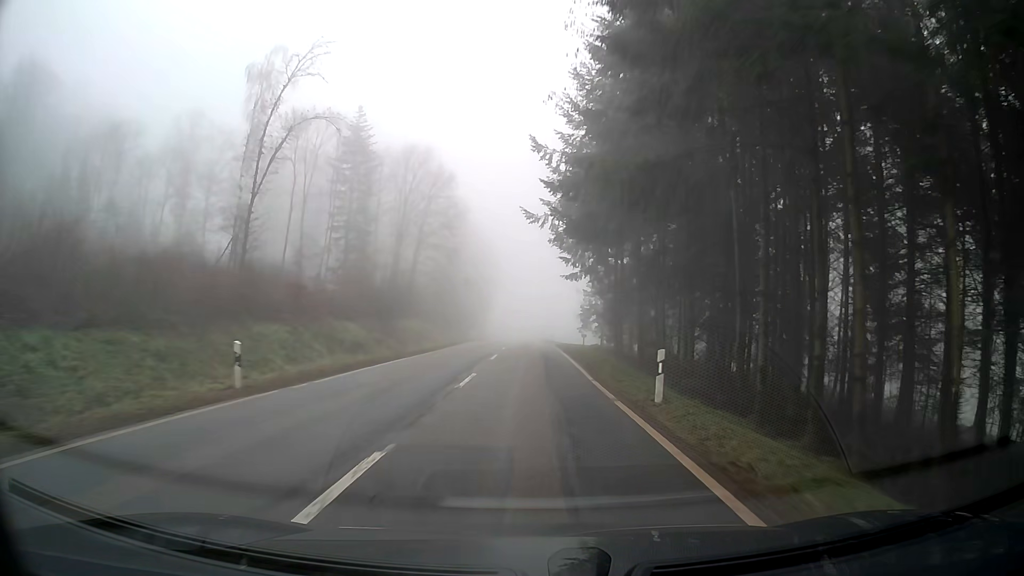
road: tertiary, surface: asphalt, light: Day
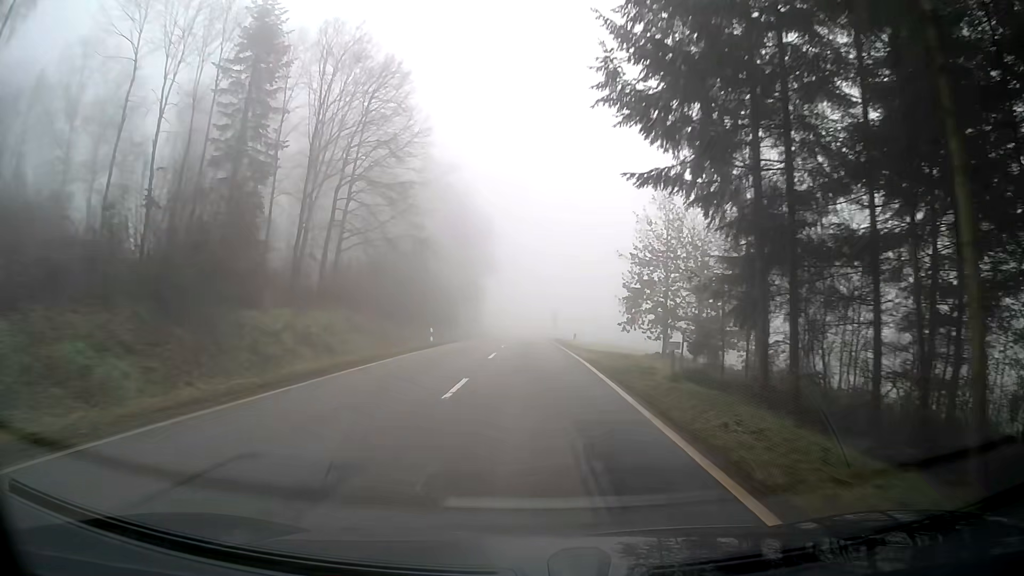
(0.0, +26.1) m; 0°
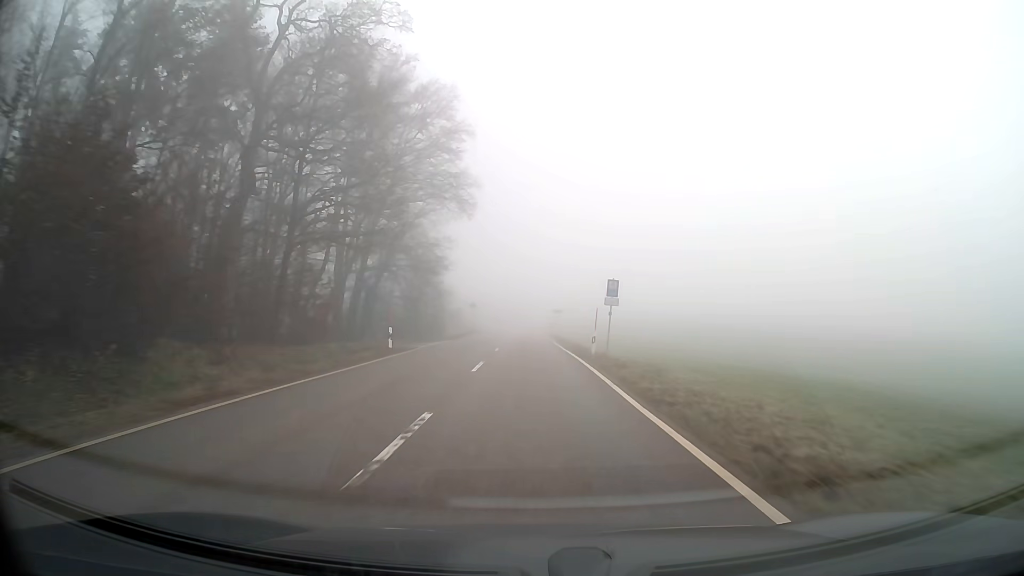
(-0.4, +52.8) m; -1°
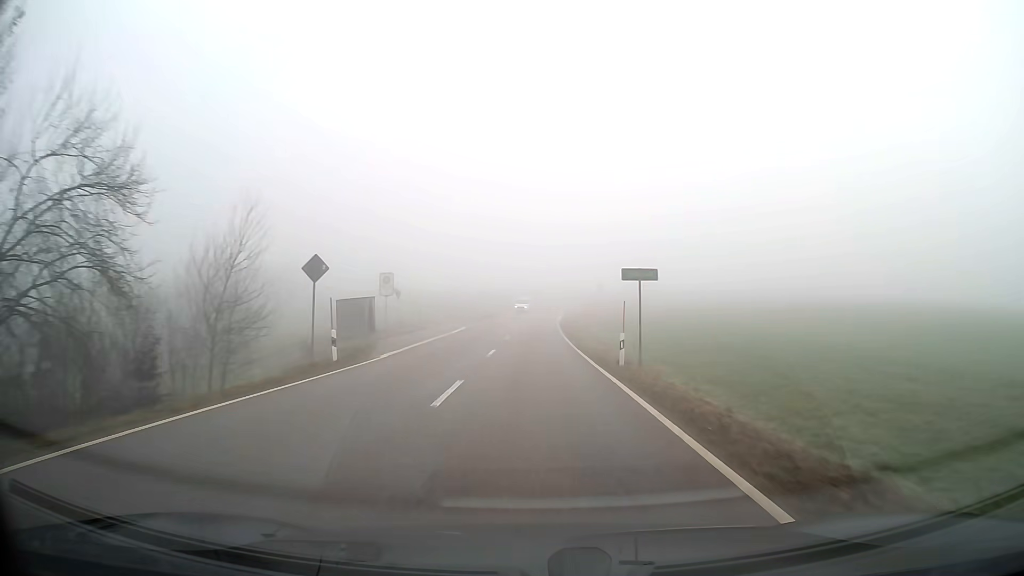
(0.0, +52.9) m; 0°
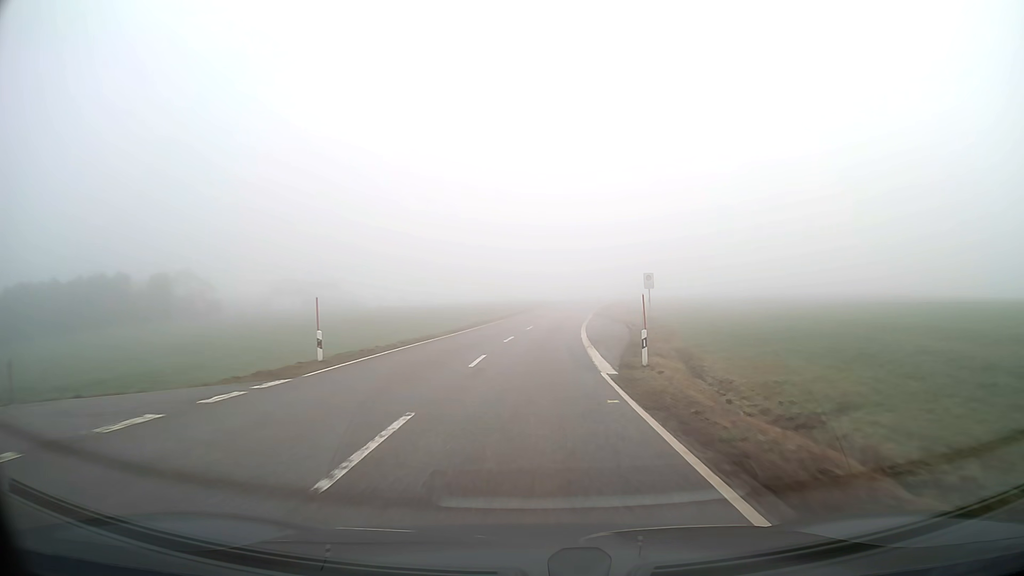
(+0.2, +51.1) m; +1°
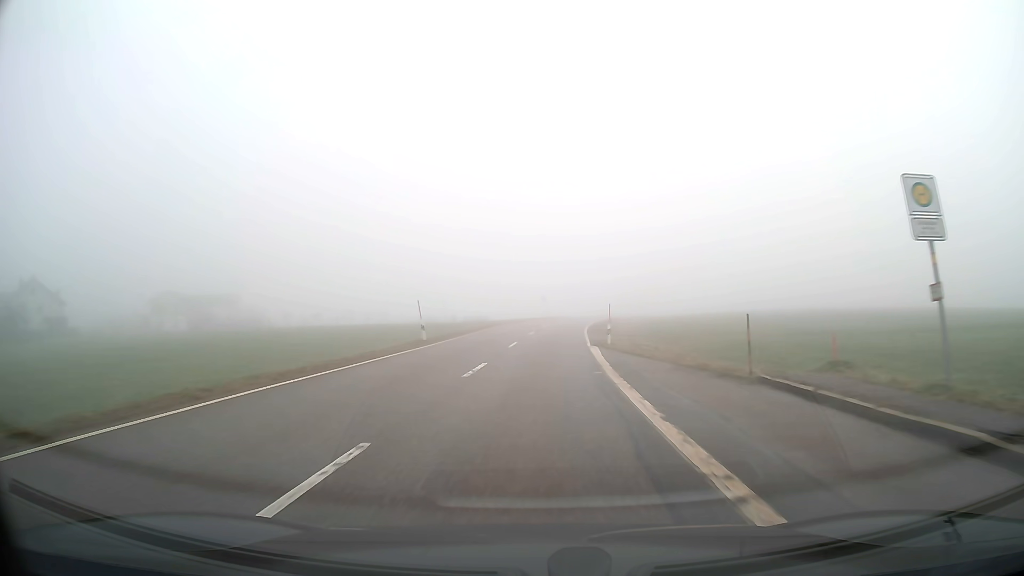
(+1.2, +37.7) m; +4°
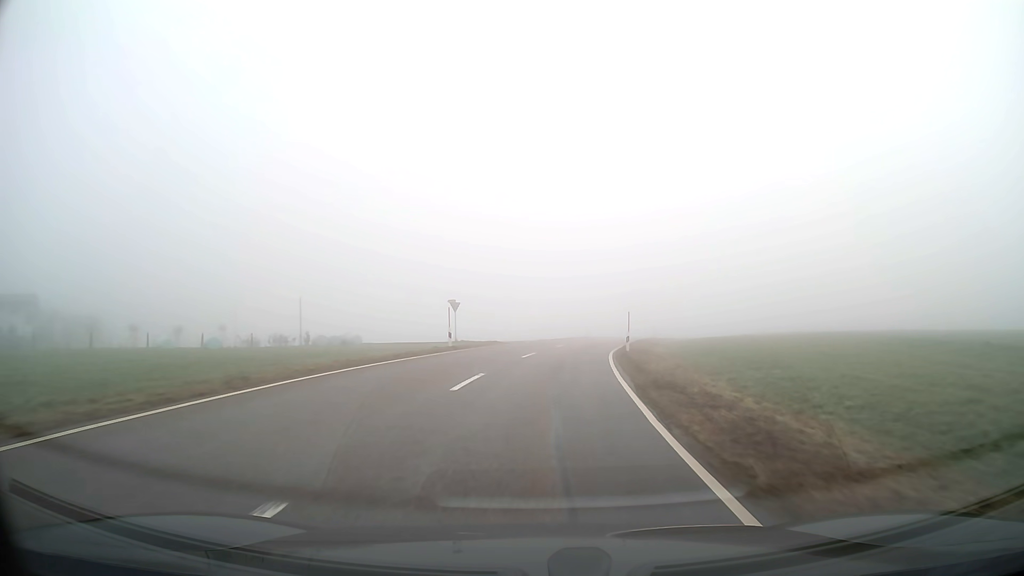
(+2.3, +49.5) m; +6°
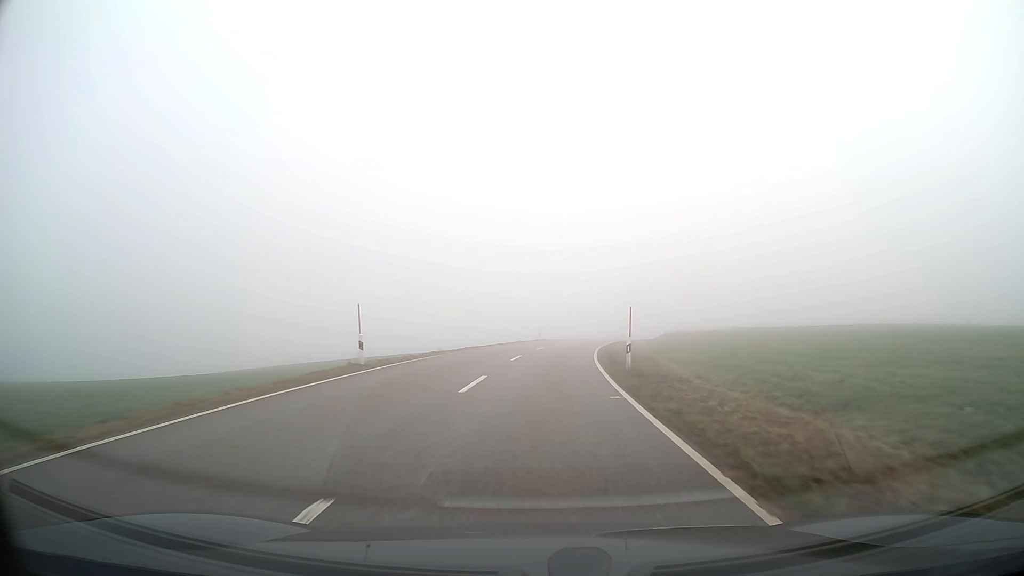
(+6.6, +58.5) m; +12°
